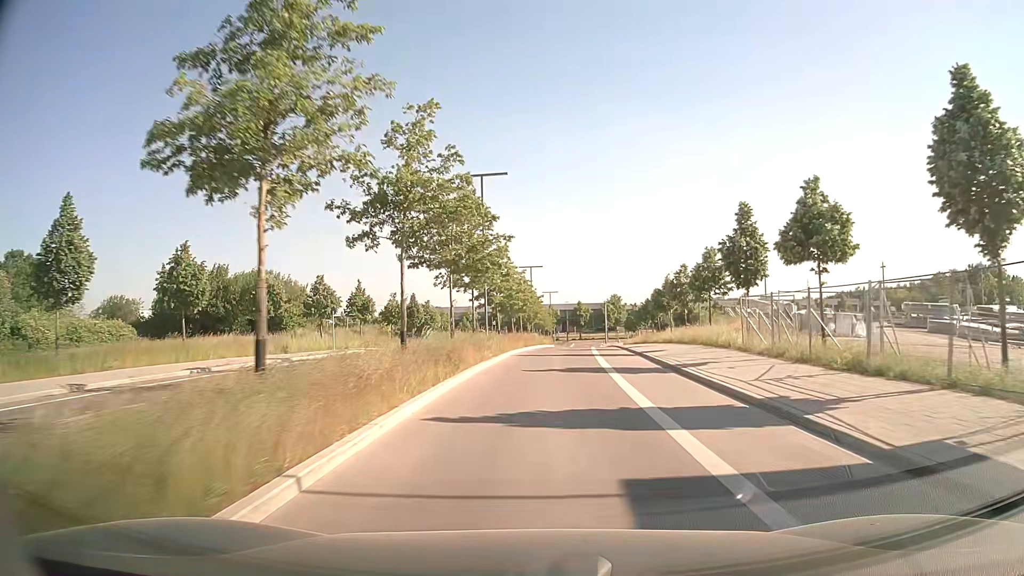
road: tertiary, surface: asphalt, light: Day
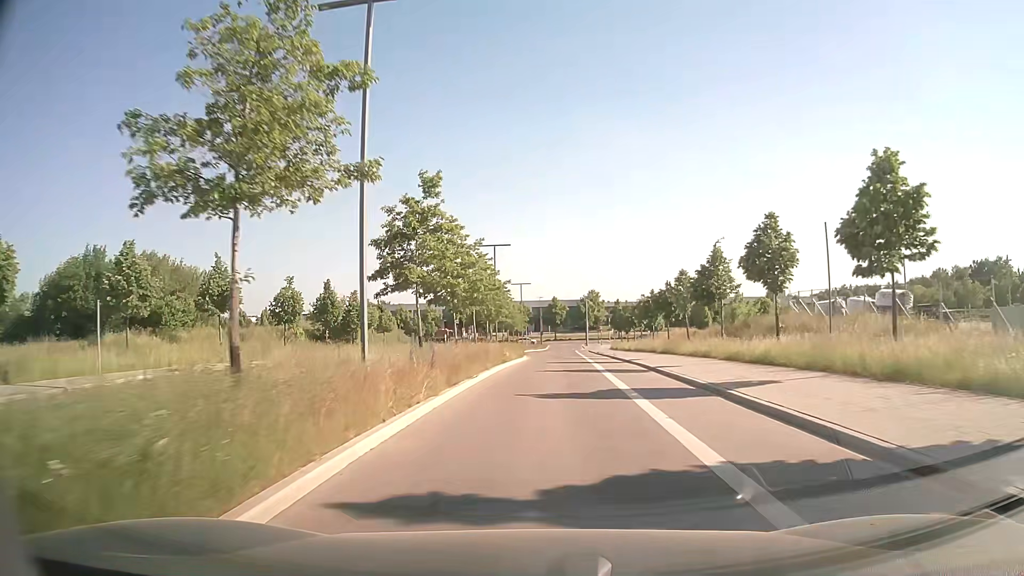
(+0.6, +22.5) m; +3°
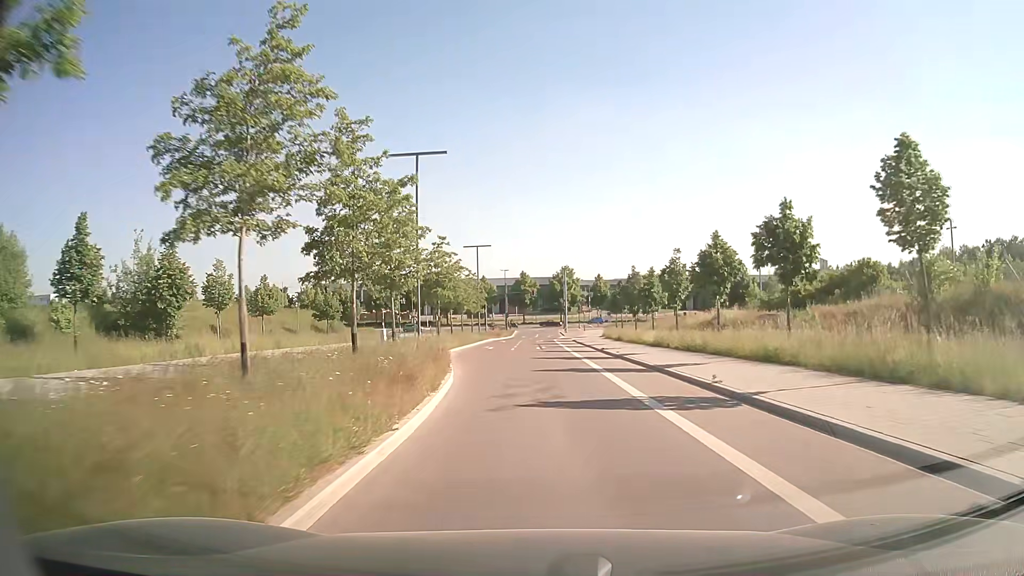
(+0.4, +29.2) m; +3°
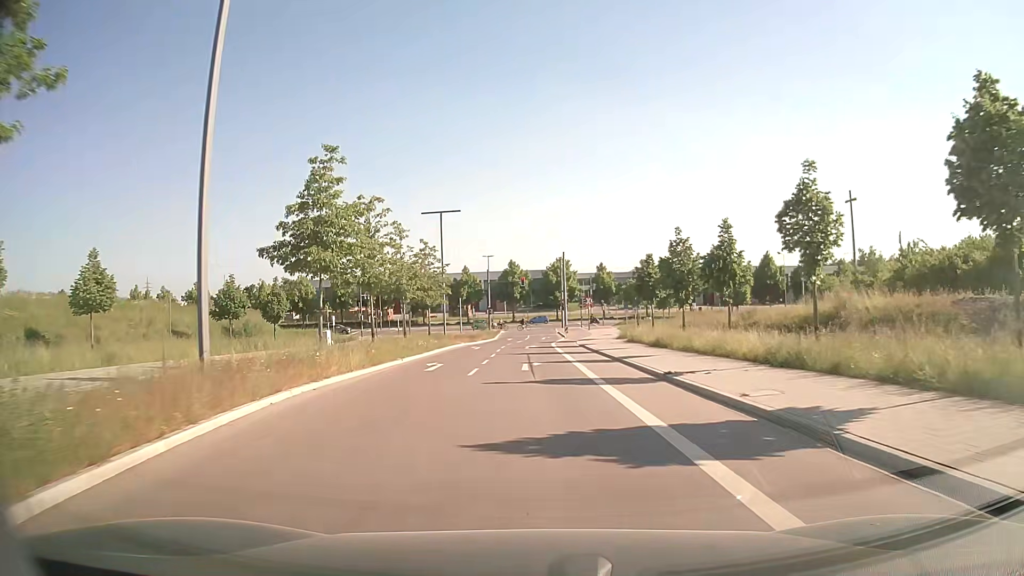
(+0.3, +21.6) m; +1°
(0, +10) (0, +20) (0, +30) (0, +40) (0, +50) (0, +60) (+1, +70) (+1, +80) (+1, +90) (+4, +99) m
